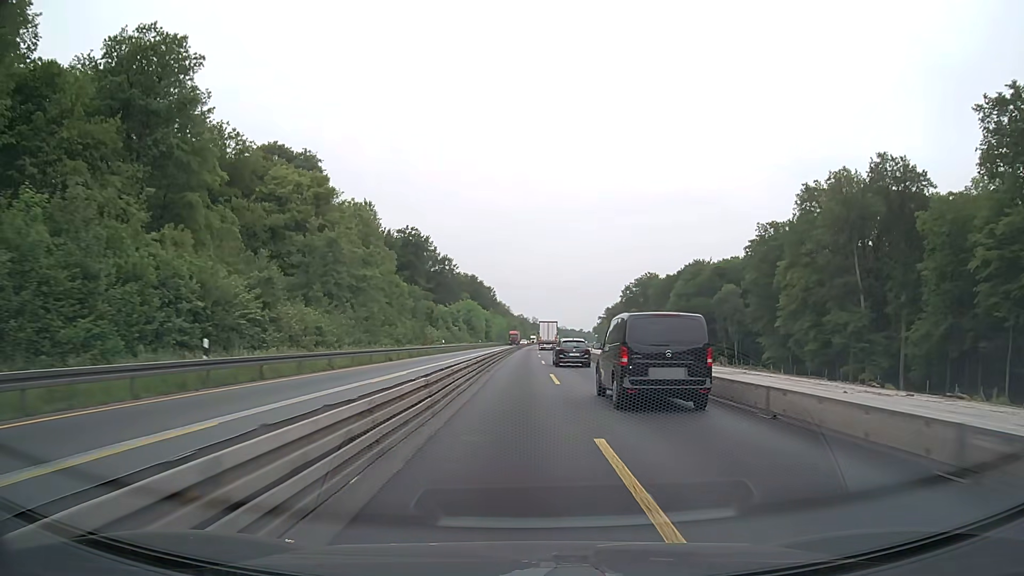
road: motorway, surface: concrete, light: Day
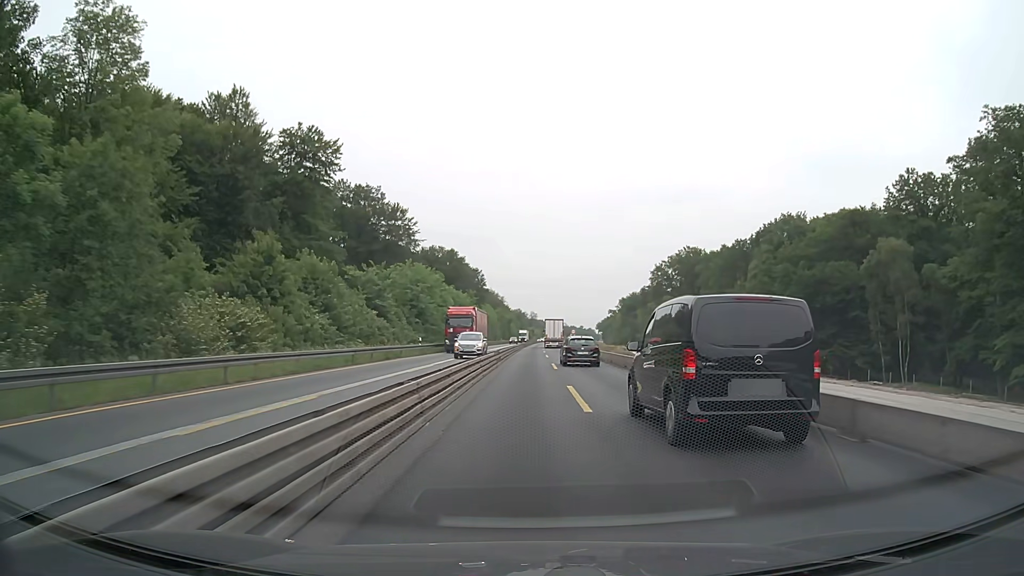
(+0.1, +63.5) m; 0°
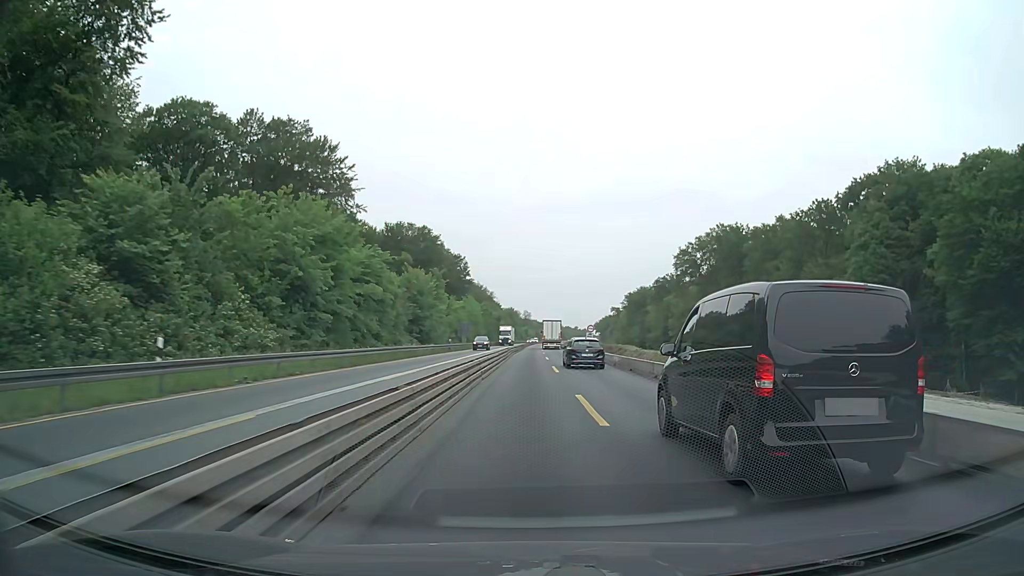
(+0.2, +38.1) m; +1°
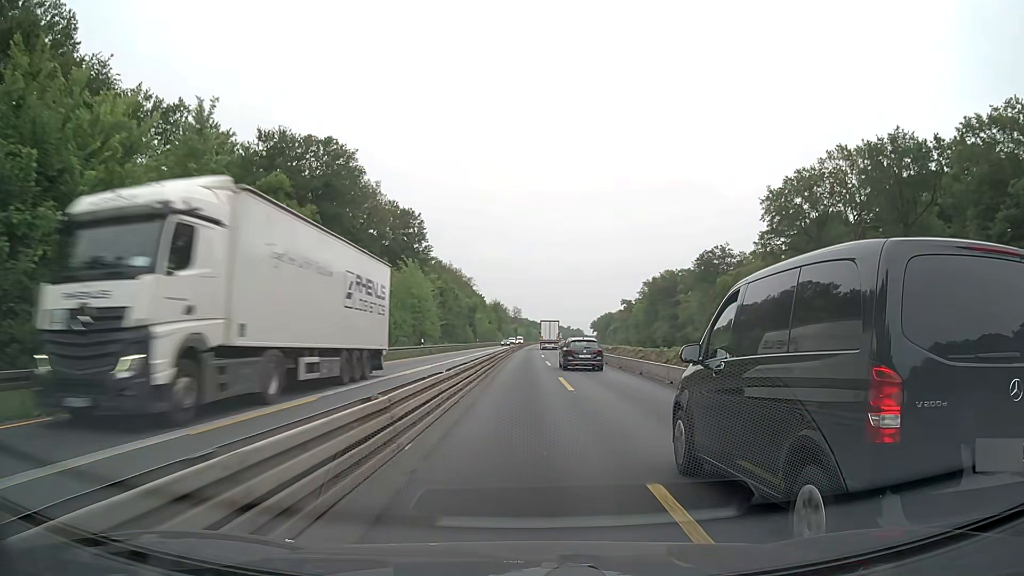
(+0.4, +63.5) m; +1°
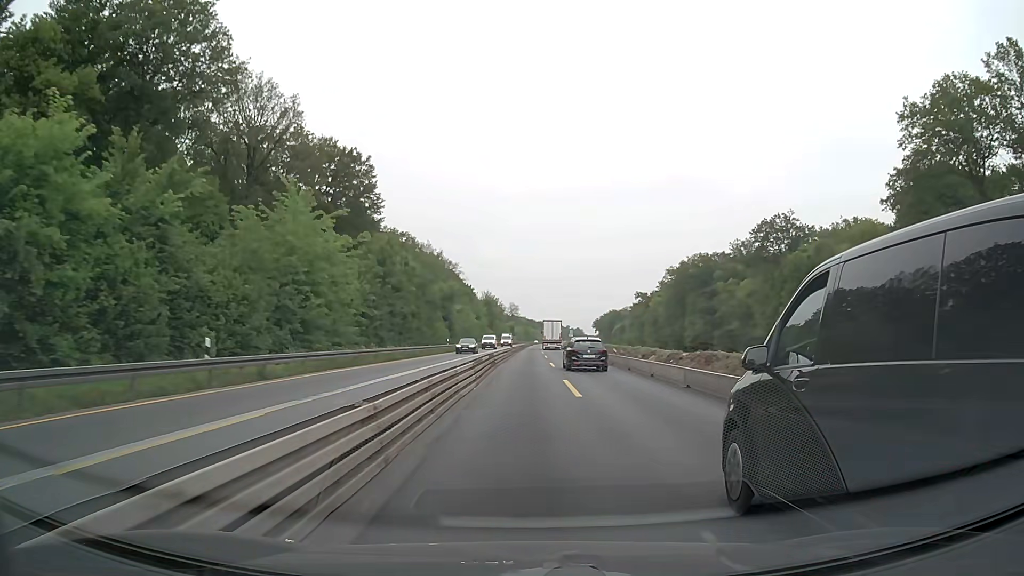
(0.0, +38.2) m; 0°
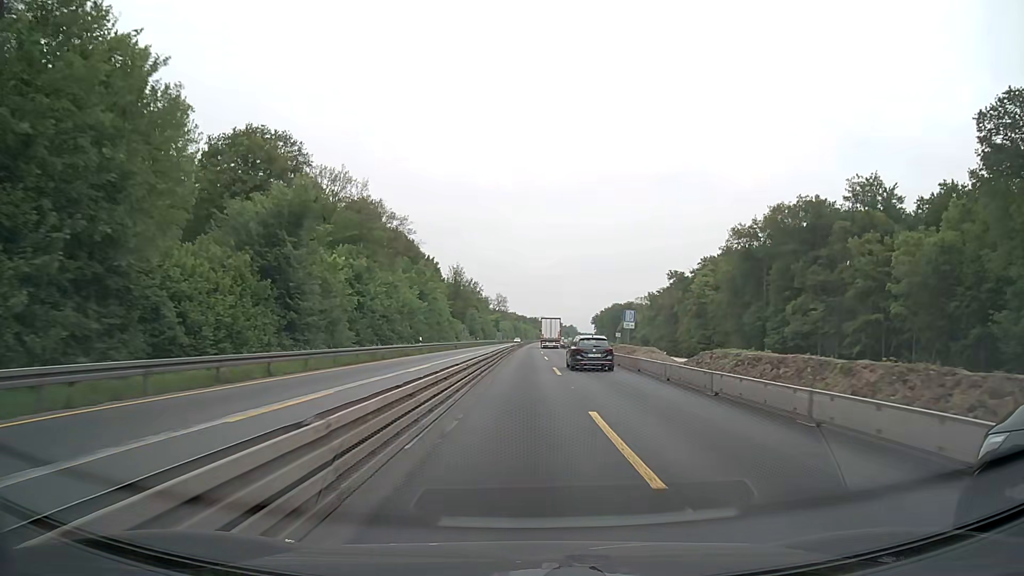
(+0.4, +63.7) m; +1°
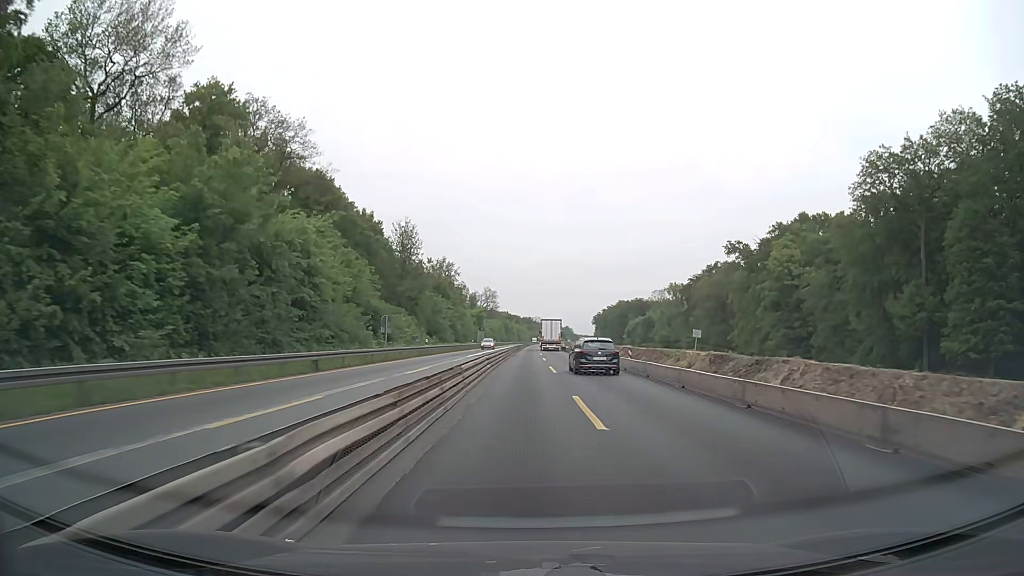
(+0.2, +50.8) m; +1°
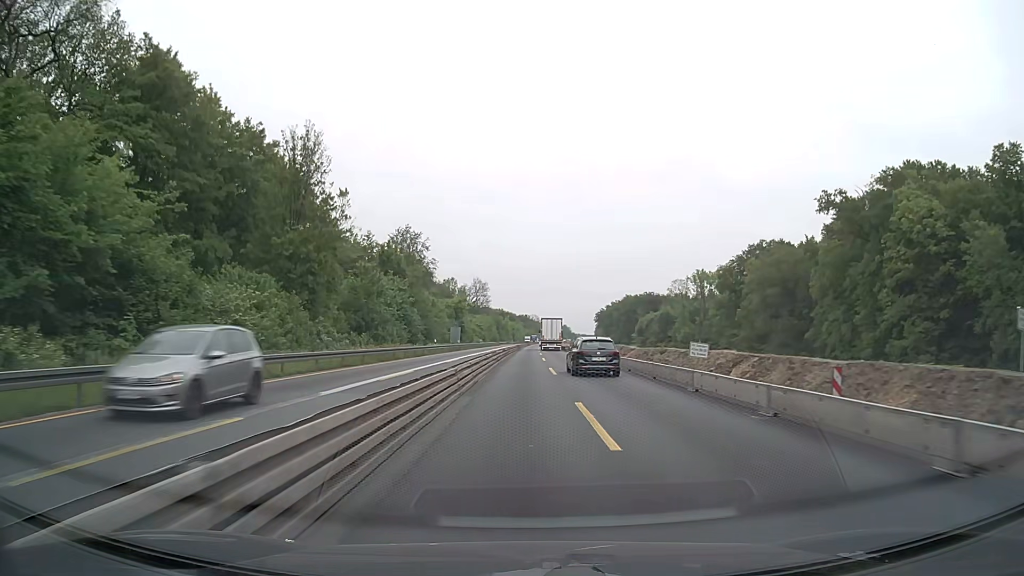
(+0.1, +38.0) m; 0°
(0, +10) (0, +20) (0, +30) (0, +40) (0, +50) (0, +60) (0, +70) (0, +80) (+1, +90) (+1, +100) m
